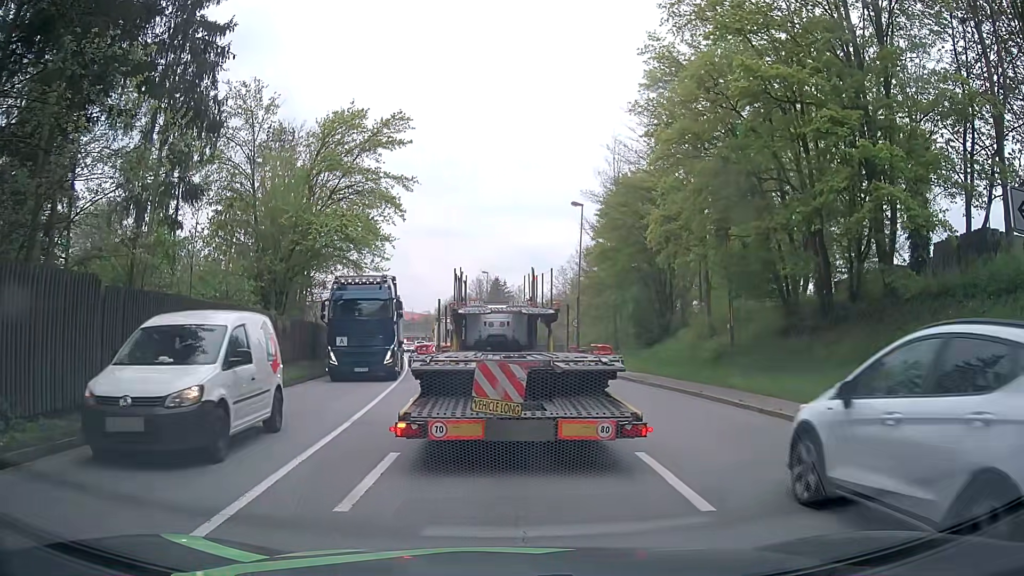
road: primary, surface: asphalt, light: Day
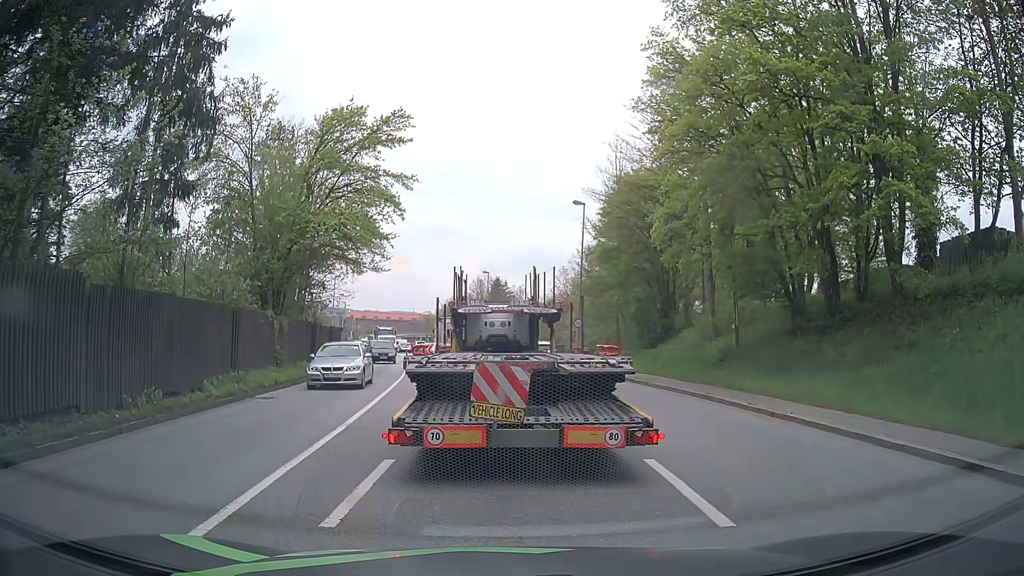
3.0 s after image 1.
(0.0, +0.5) m; 0°
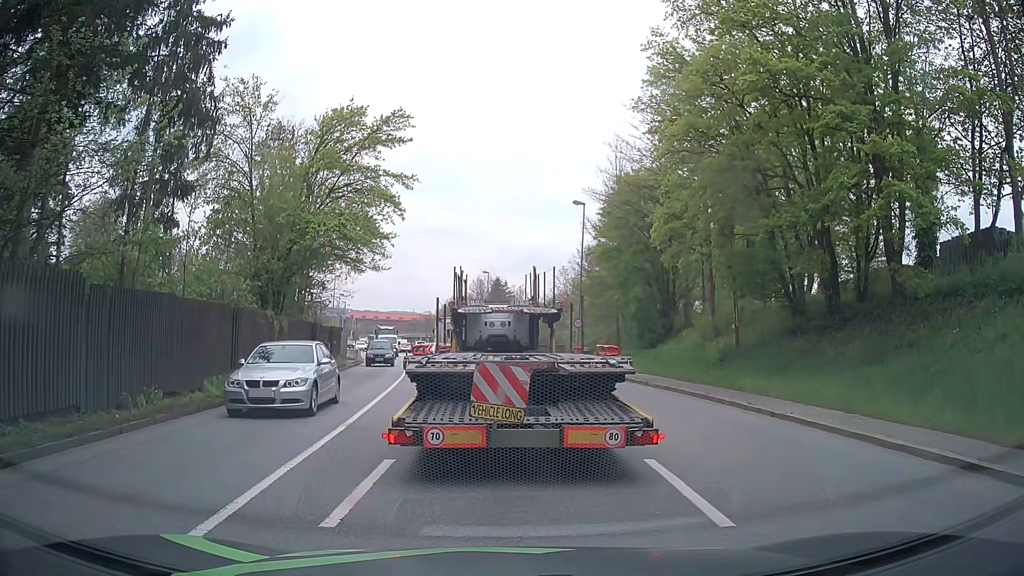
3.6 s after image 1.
(0.0, 0.0) m; 0°
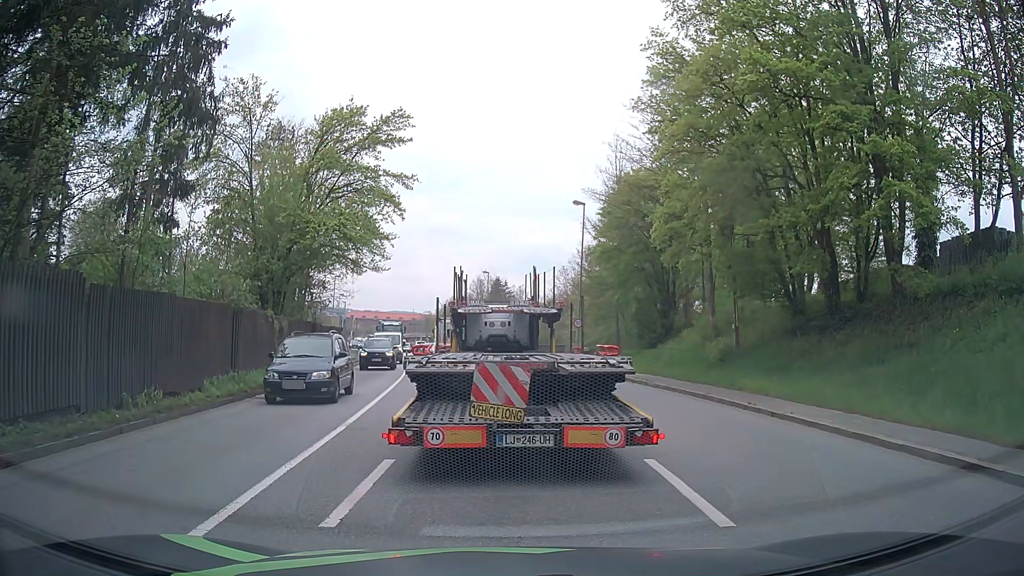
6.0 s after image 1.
(0.0, 0.0) m; 0°
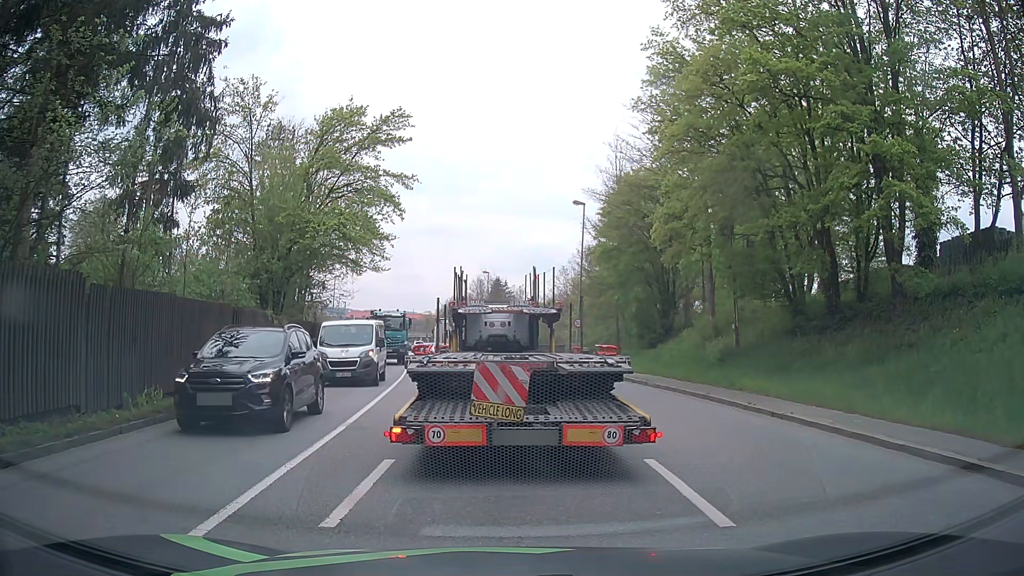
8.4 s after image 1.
(0.0, 0.0) m; 0°
